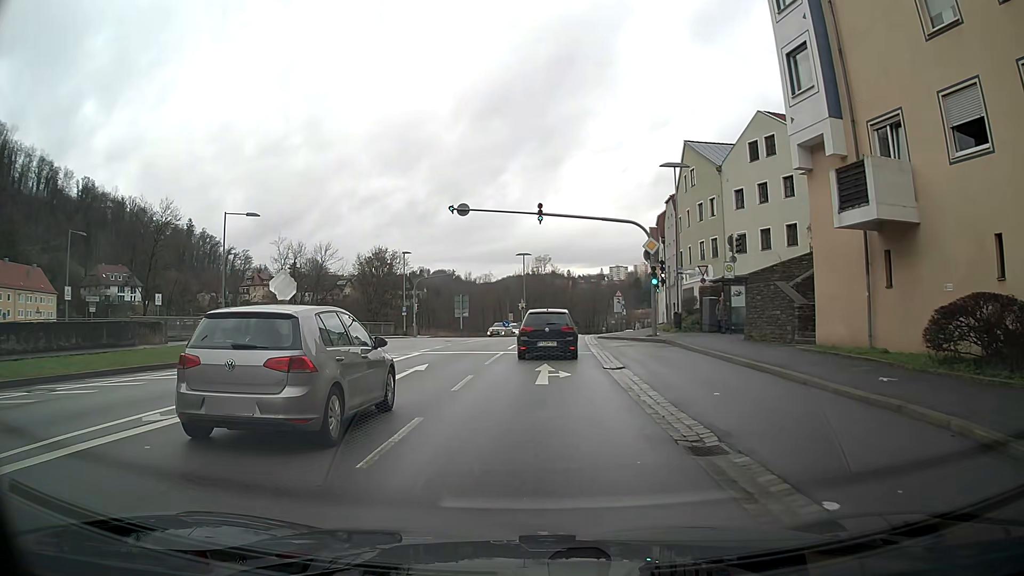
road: primary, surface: asphalt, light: Day
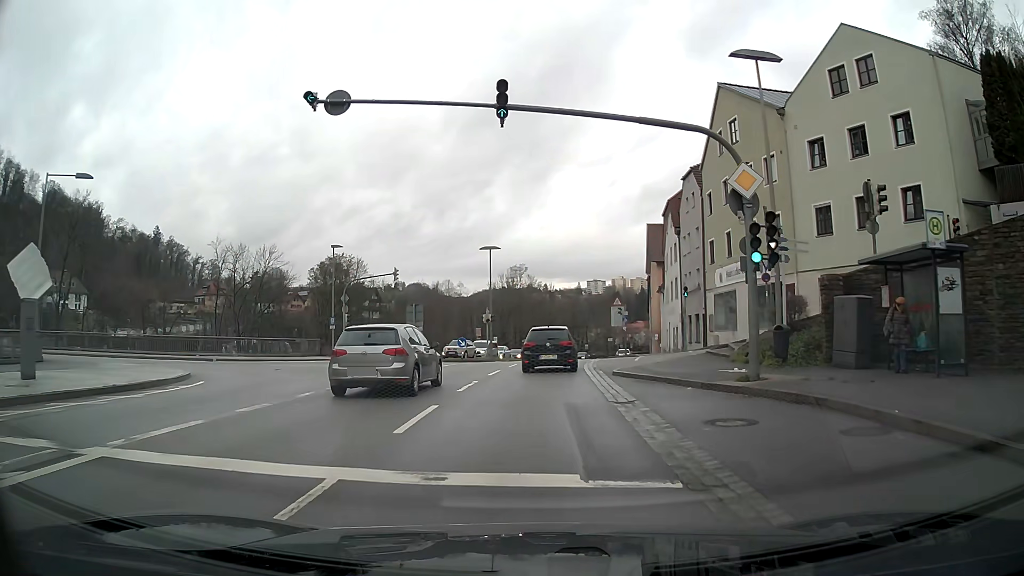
(+0.4, +17.1) m; +2°
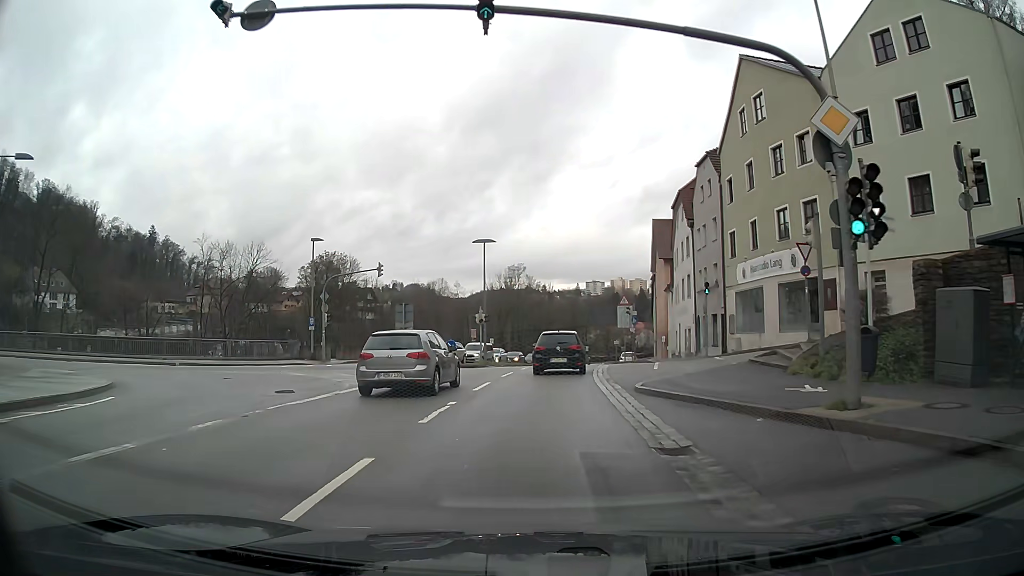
(0.0, +4.7) m; 0°
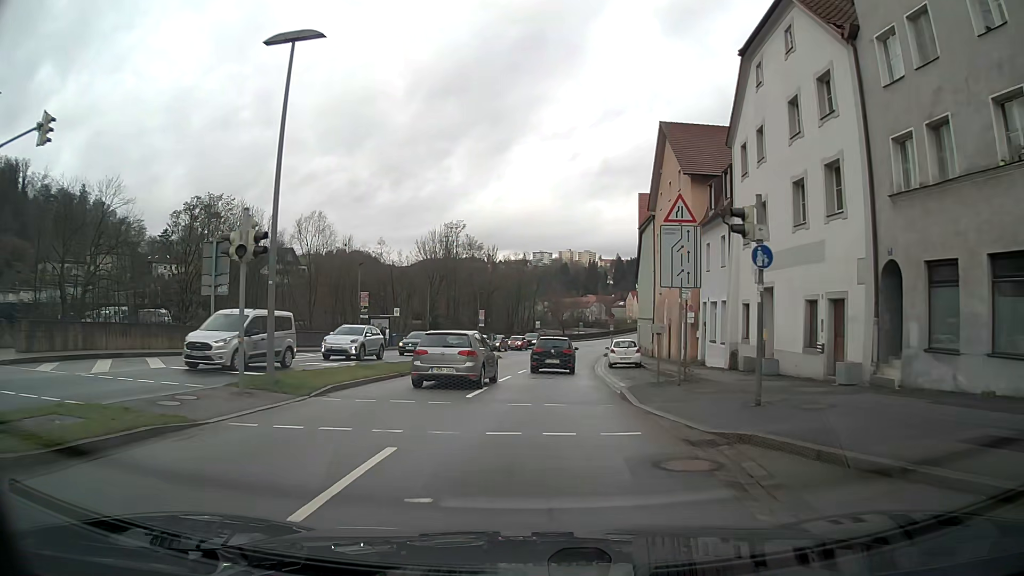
(+1.2, +29.7) m; +4°
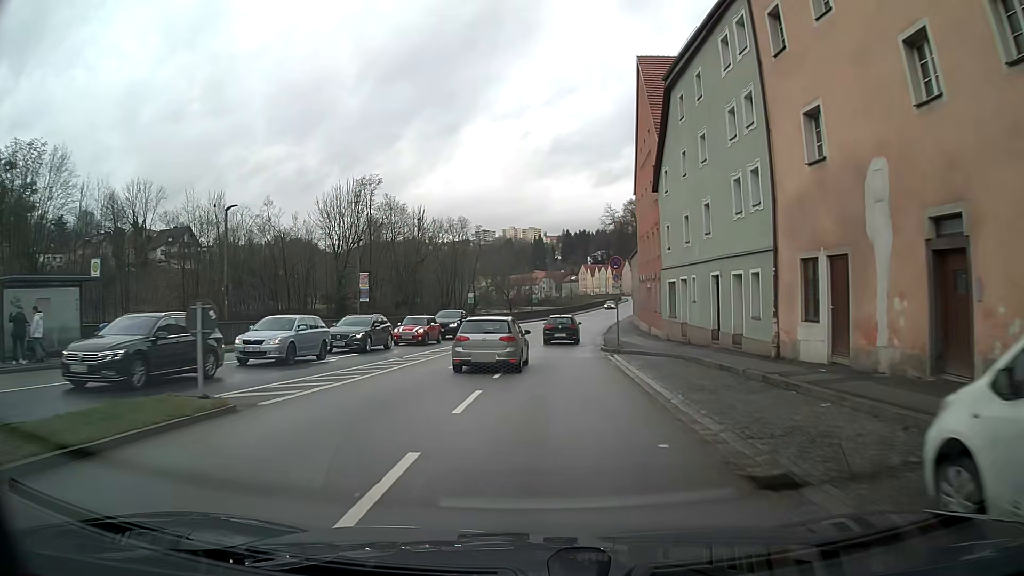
(+1.6, +34.5) m; +5°
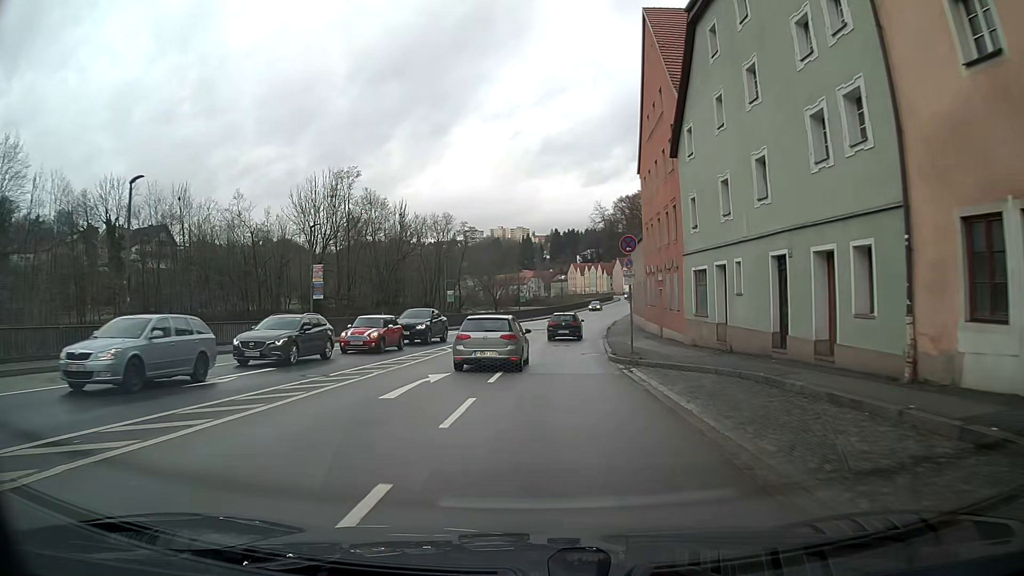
(0.0, +7.3) m; +1°
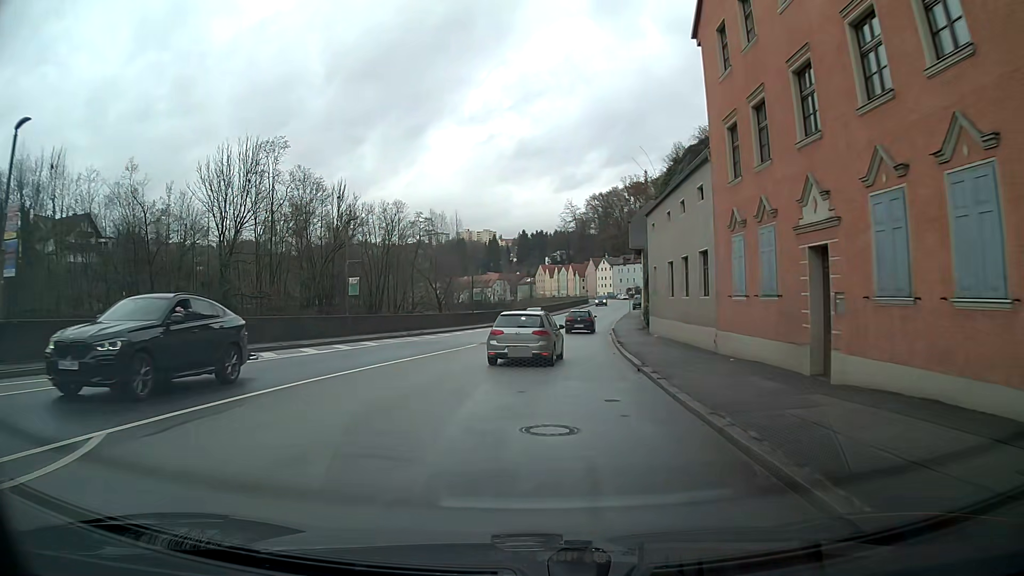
(+0.5, +22.2) m; +3°
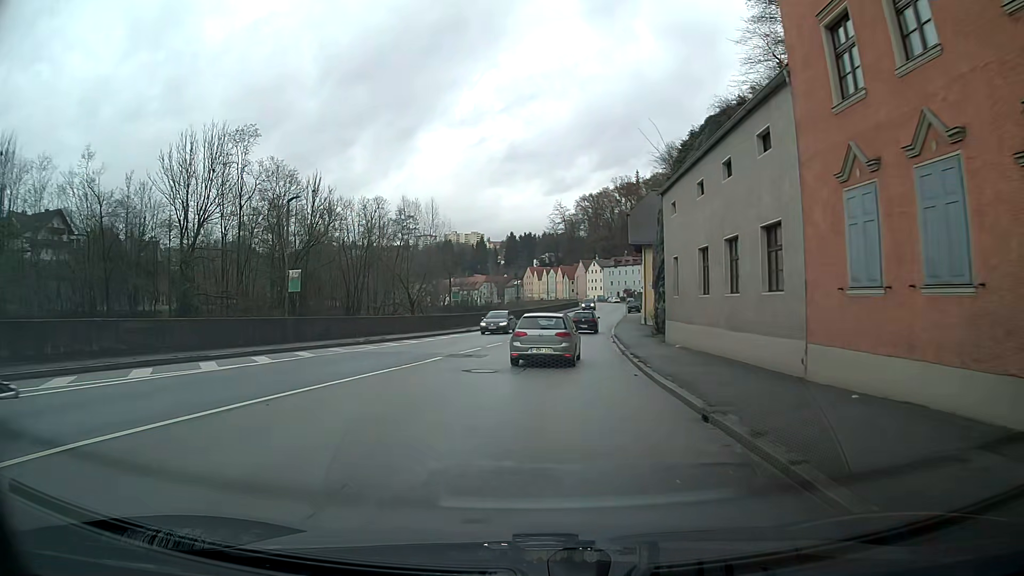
(+0.1, +7.4) m; +1°
(0, +10) (+1, +20) (+1, +30) (+2, +40) (+3, +50) (+5, +60) (+6, +70) (+7, +80) (+9, +89) (+10, +99) m
